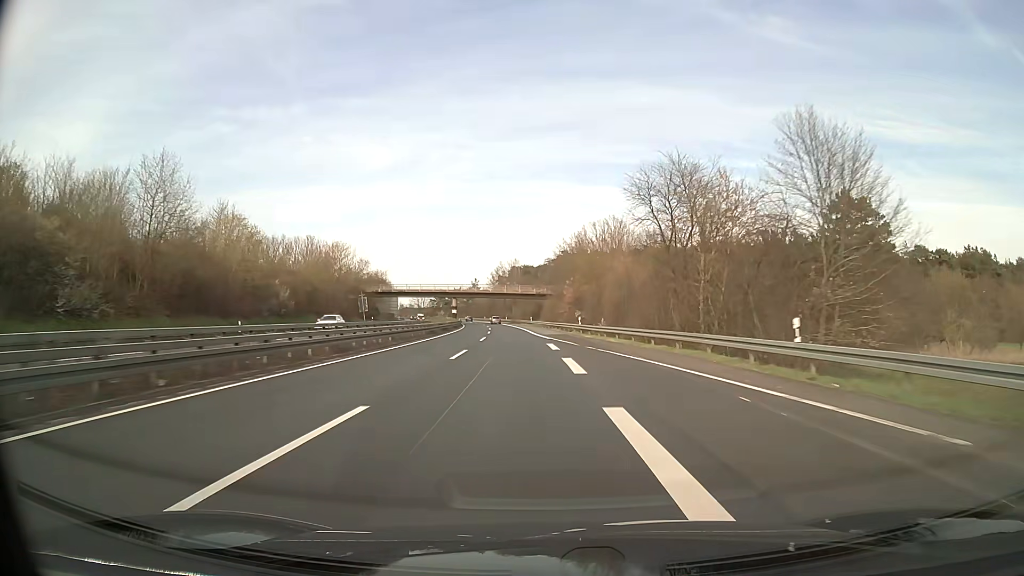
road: trunk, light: Day
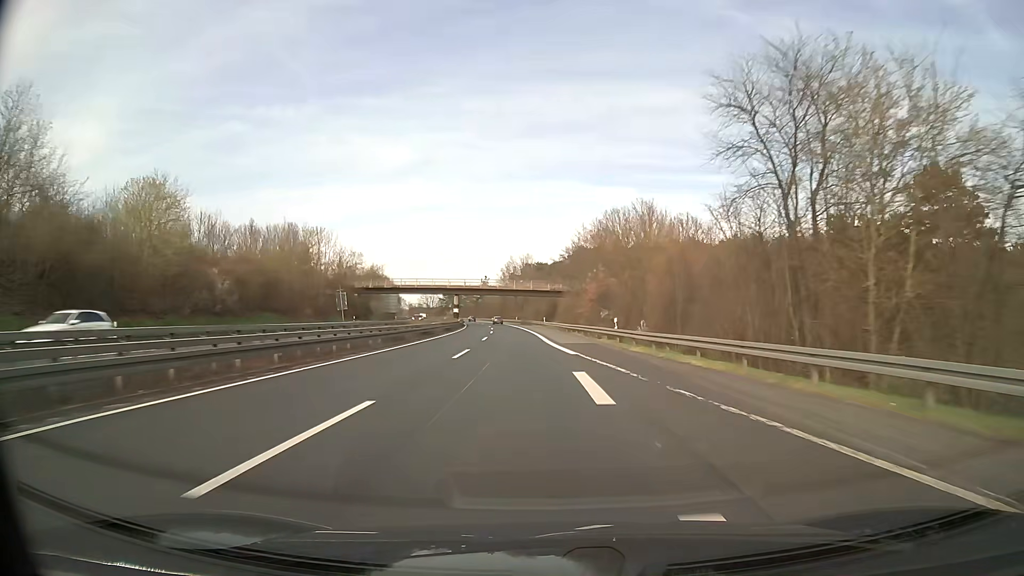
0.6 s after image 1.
(-0.2, +17.4) m; -1°
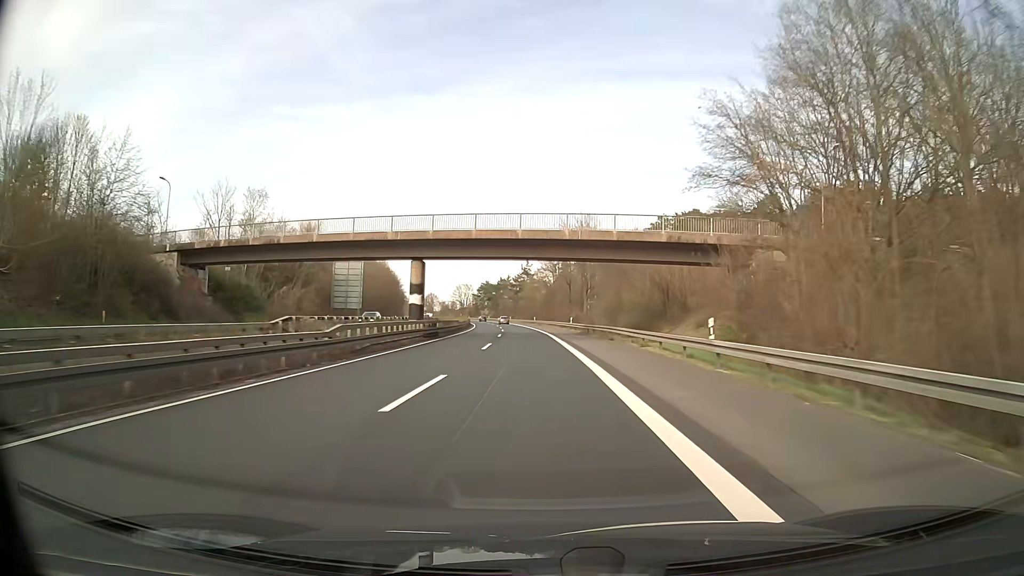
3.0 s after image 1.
(-2.7, +69.5) m; -4°
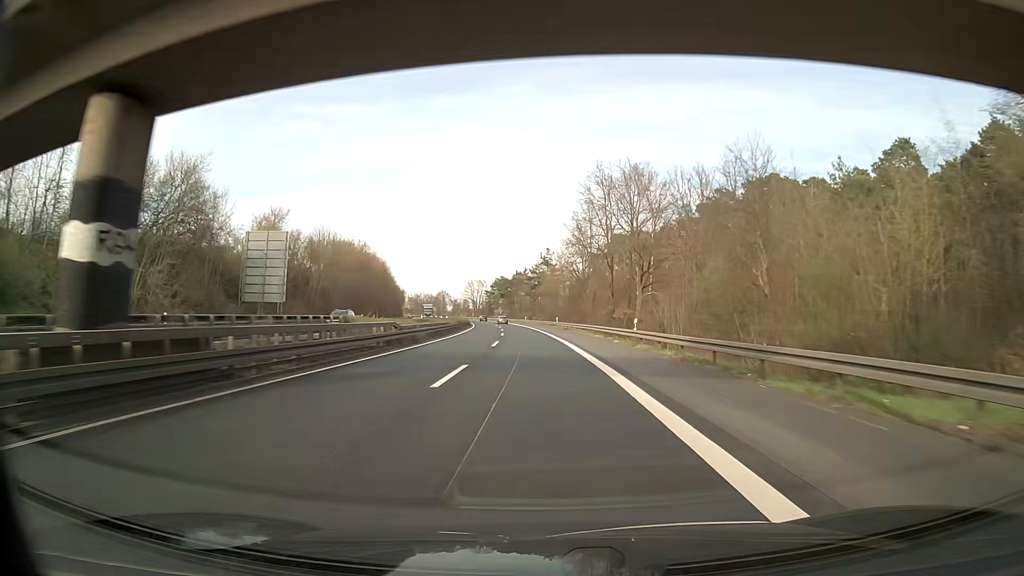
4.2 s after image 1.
(-0.6, +34.8) m; -2°
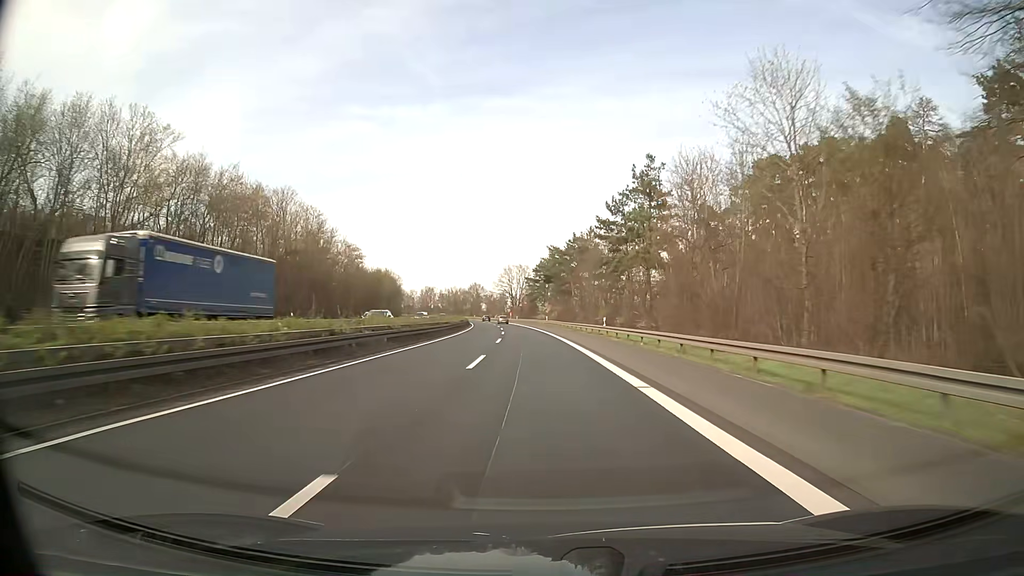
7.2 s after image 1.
(-3.6, +87.0) m; -5°
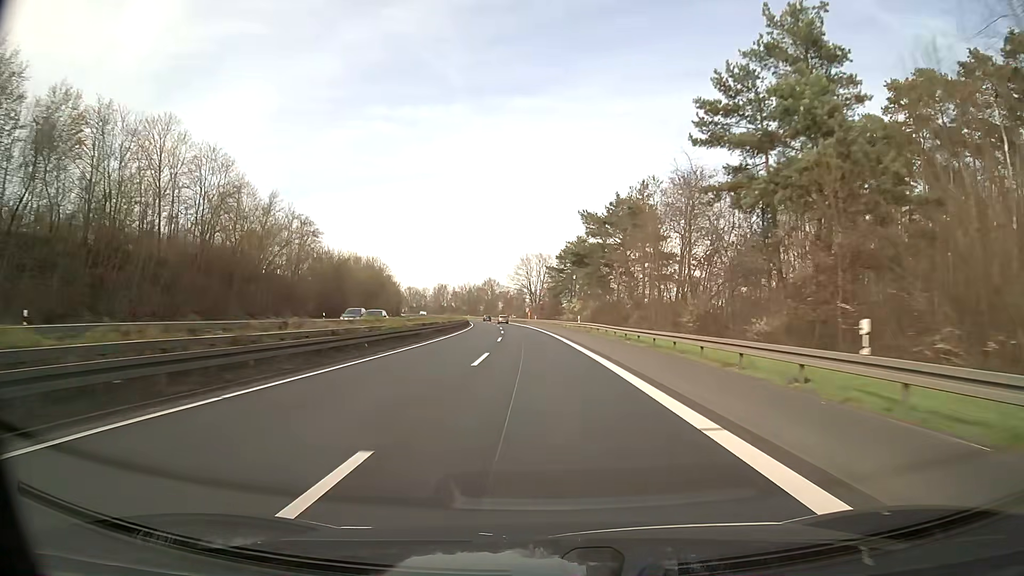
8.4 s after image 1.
(-0.6, +34.9) m; -2°
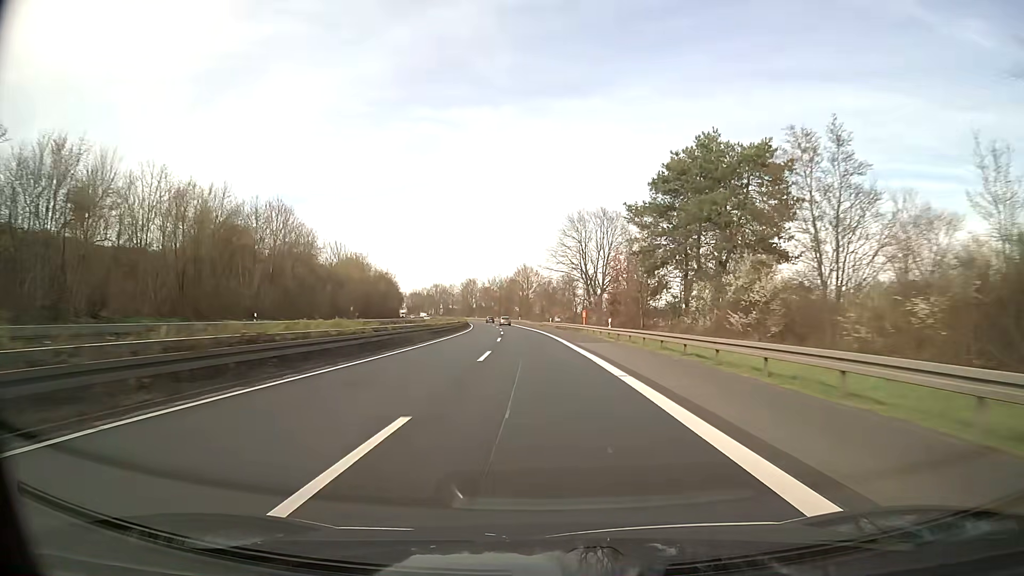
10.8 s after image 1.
(-2.4, +69.8) m; -4°
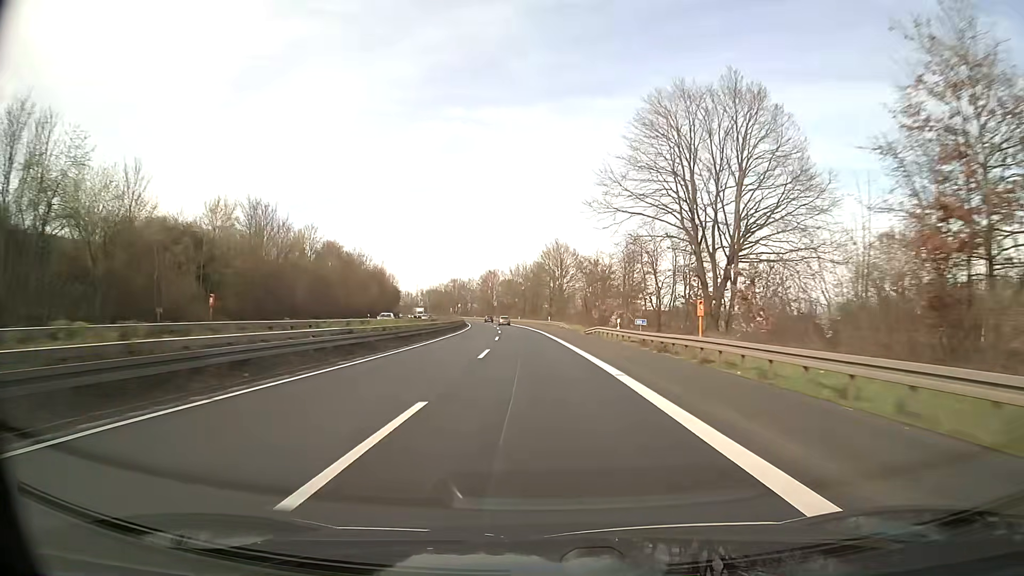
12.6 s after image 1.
(-1.3, +52.4) m; -3°
(0, +10) (0, +20) (0, +30) (-1, +40) (-1, +50) (-2, +60) (-2, +70) (-3, +80) (-4, +90) (-5, +100) m
